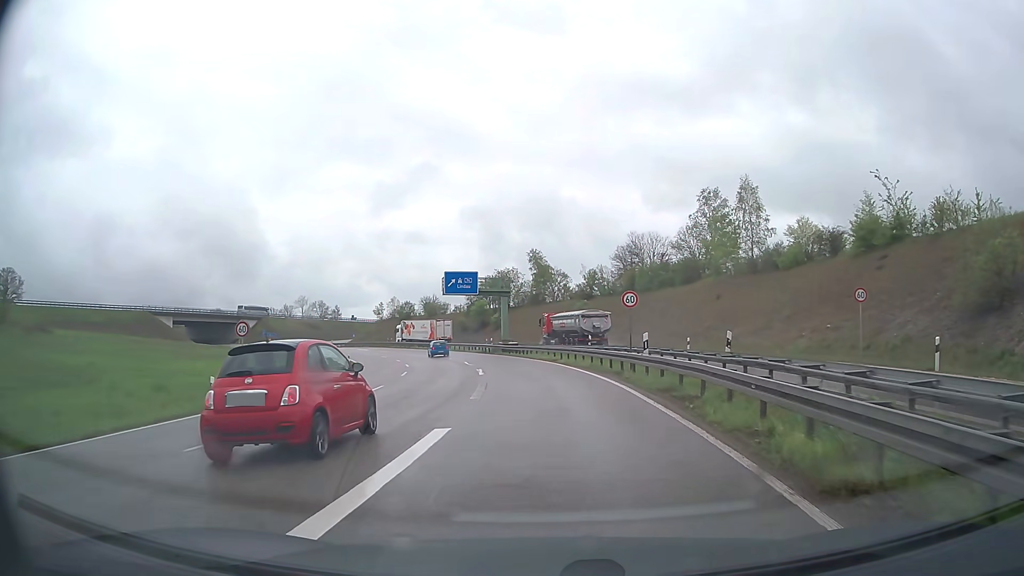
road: trunk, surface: asphalt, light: Day
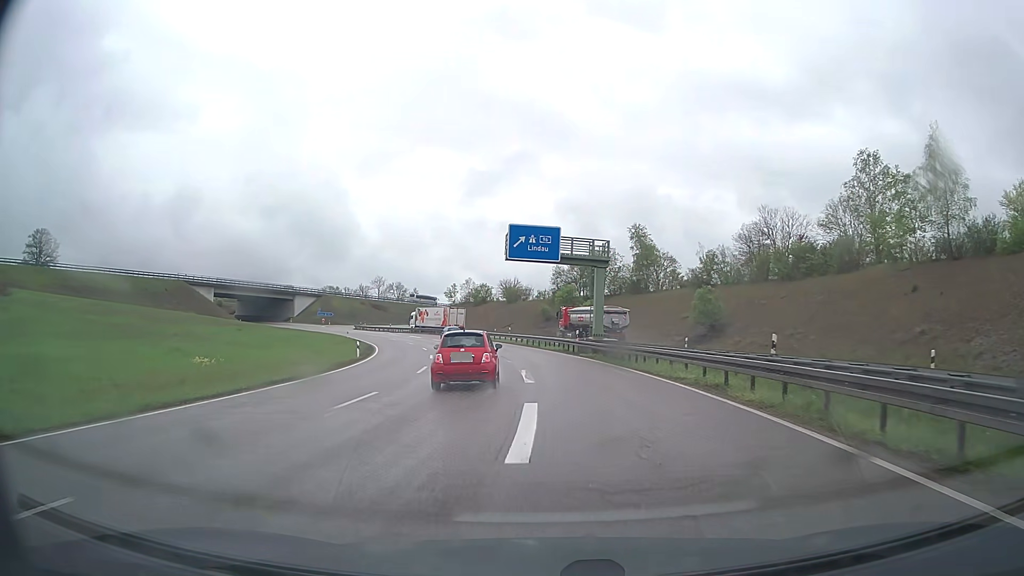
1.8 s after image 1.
(-1.2, +21.4) m; -8°
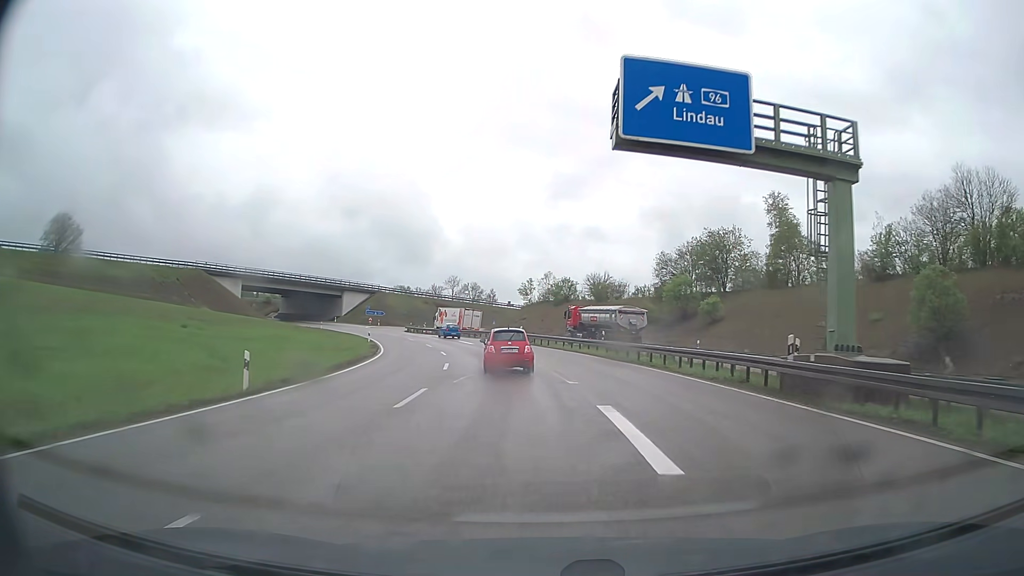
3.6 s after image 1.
(-1.6, +24.8) m; -7°
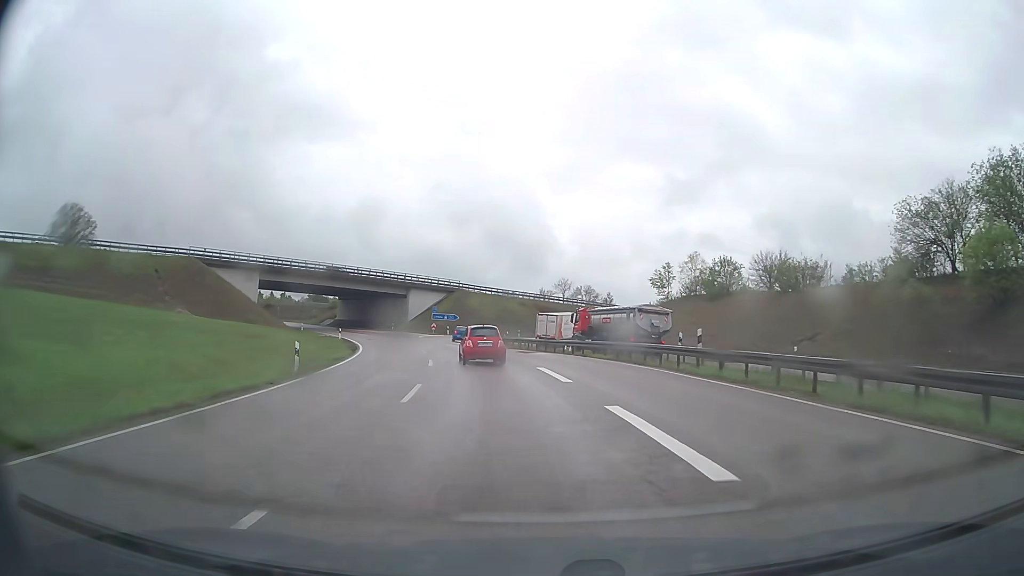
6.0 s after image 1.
(-2.9, +36.2) m; -10°
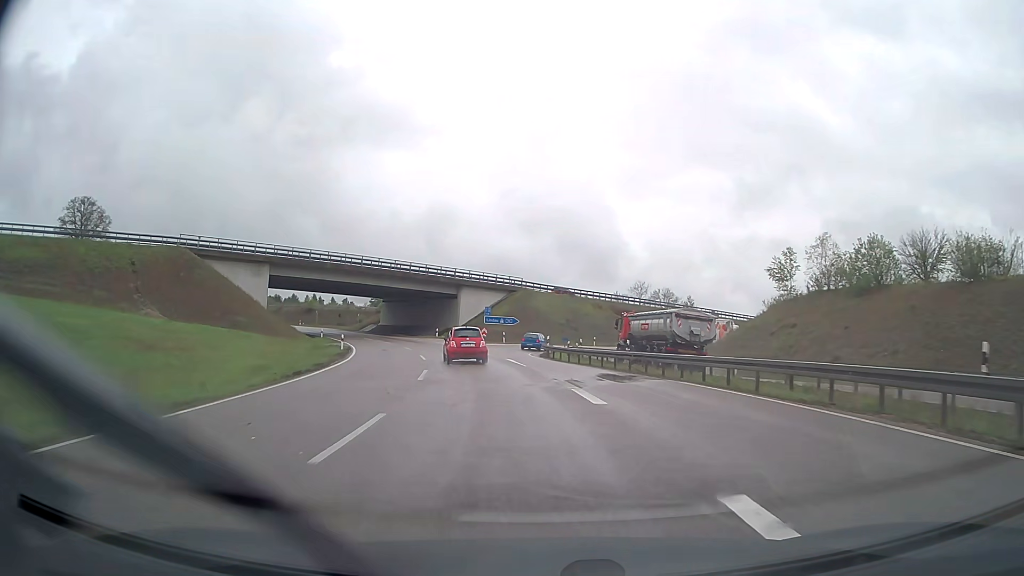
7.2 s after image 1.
(-1.0, +18.4) m; -6°
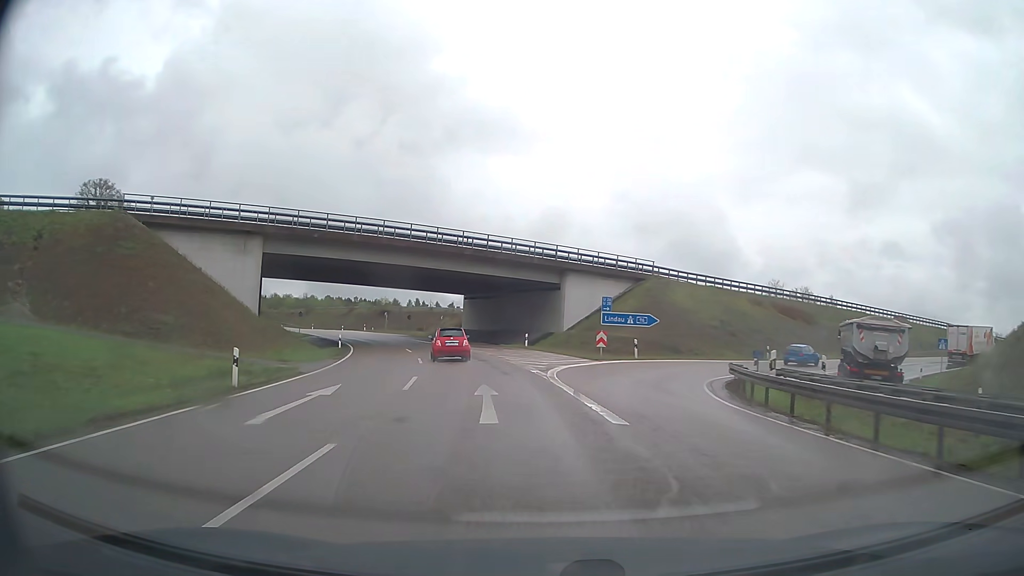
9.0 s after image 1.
(-2.3, +27.3) m; -10°
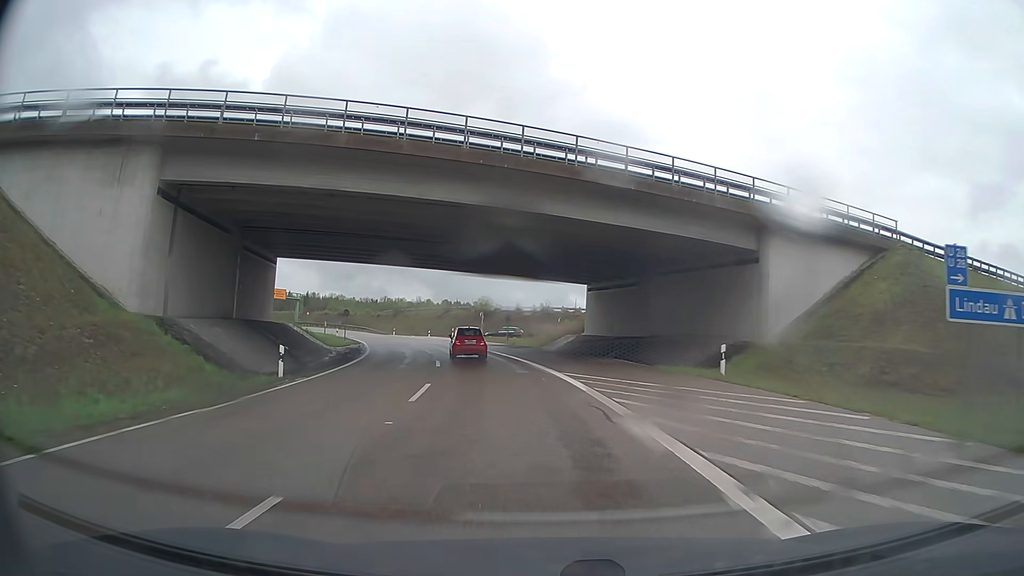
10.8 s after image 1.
(-2.5, +27.0) m; -11°
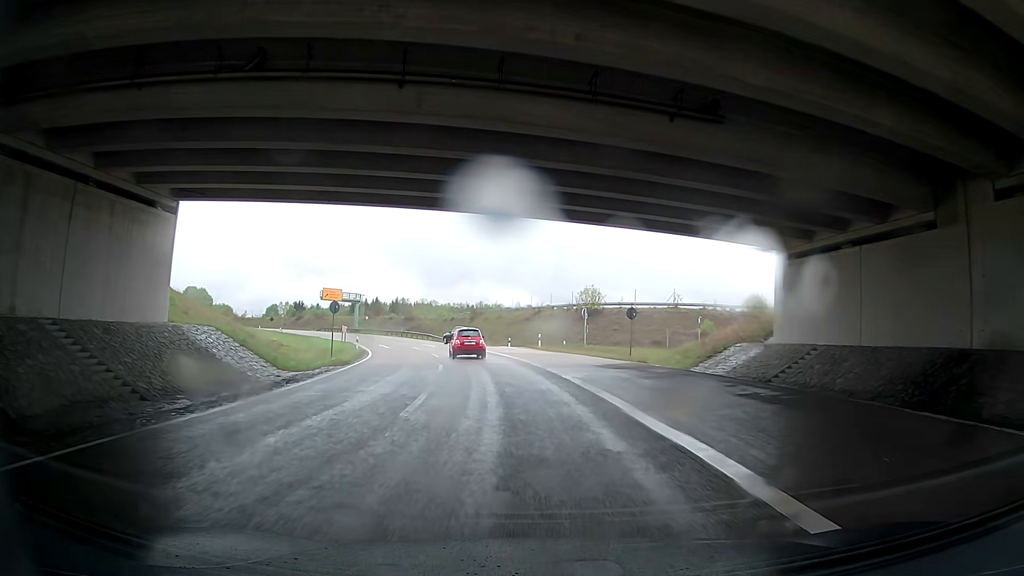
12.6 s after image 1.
(-2.1, +26.9) m; -7°
(0, +10) (-1, +20) (-3, +30) (-5, +40) (-8, +49) (-11, +59) (-15, +68) (-20, +77) (-25, +85) (-30, +93) m
